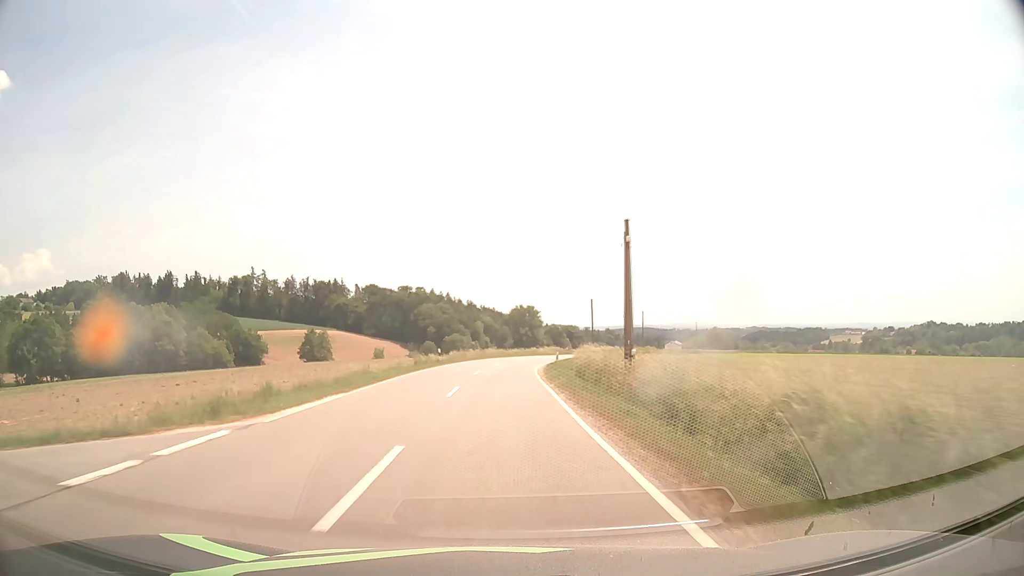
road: tertiary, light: Day
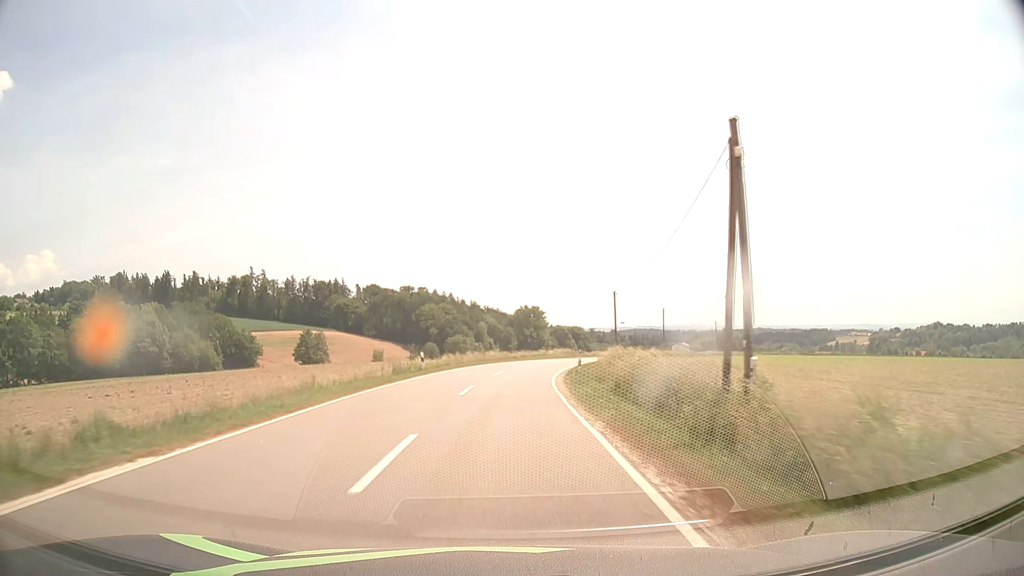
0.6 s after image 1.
(0.0, +10.7) m; 0°
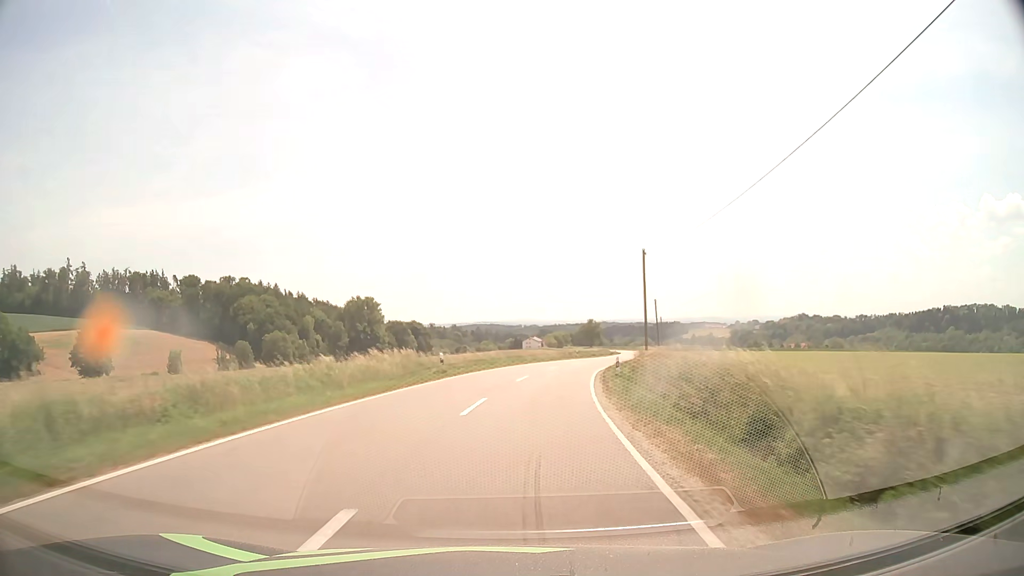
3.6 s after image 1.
(+4.5, +53.2) m; +13°
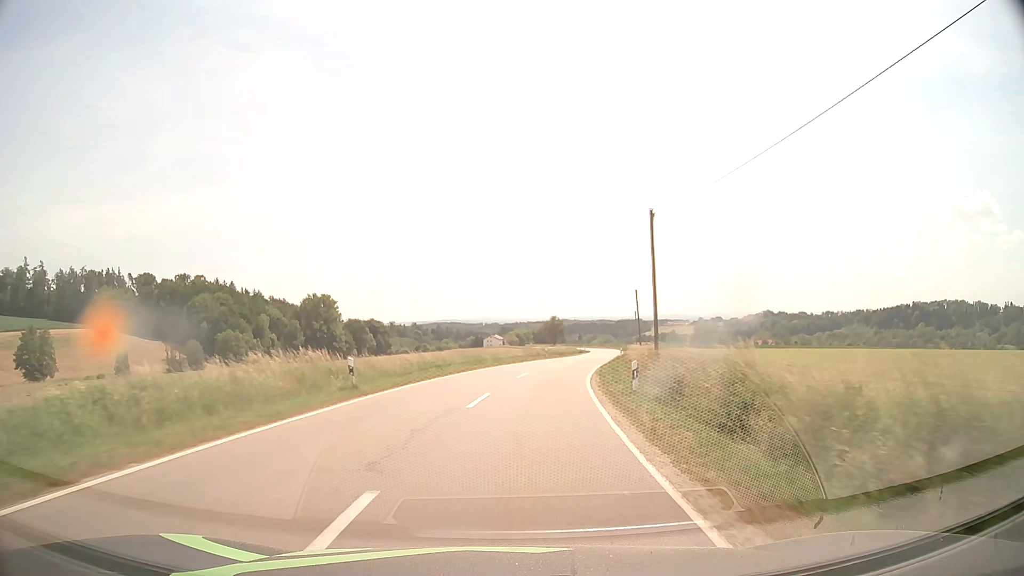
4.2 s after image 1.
(+0.3, +10.7) m; +3°
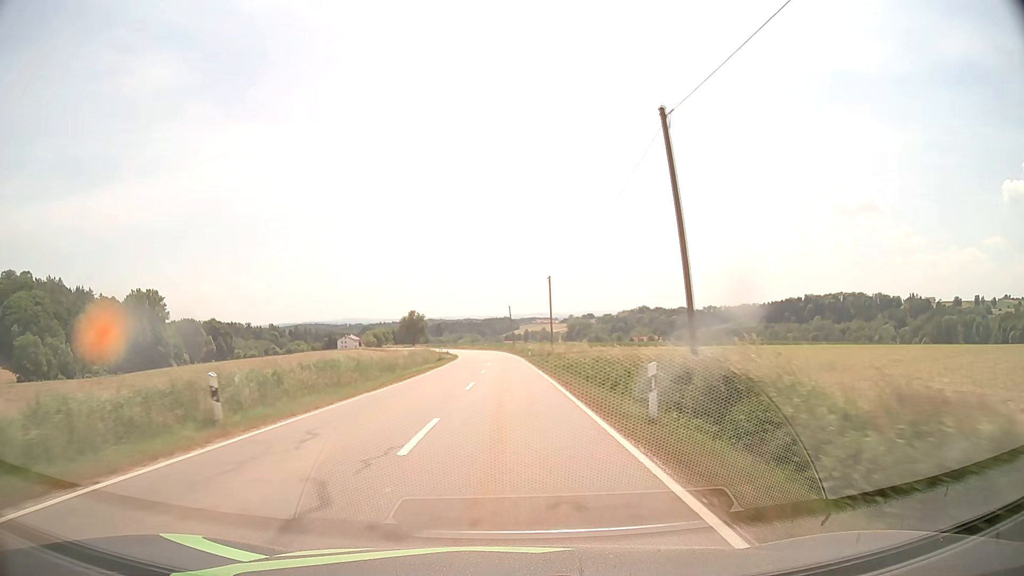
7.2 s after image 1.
(+6.2, +53.6) m; +11°
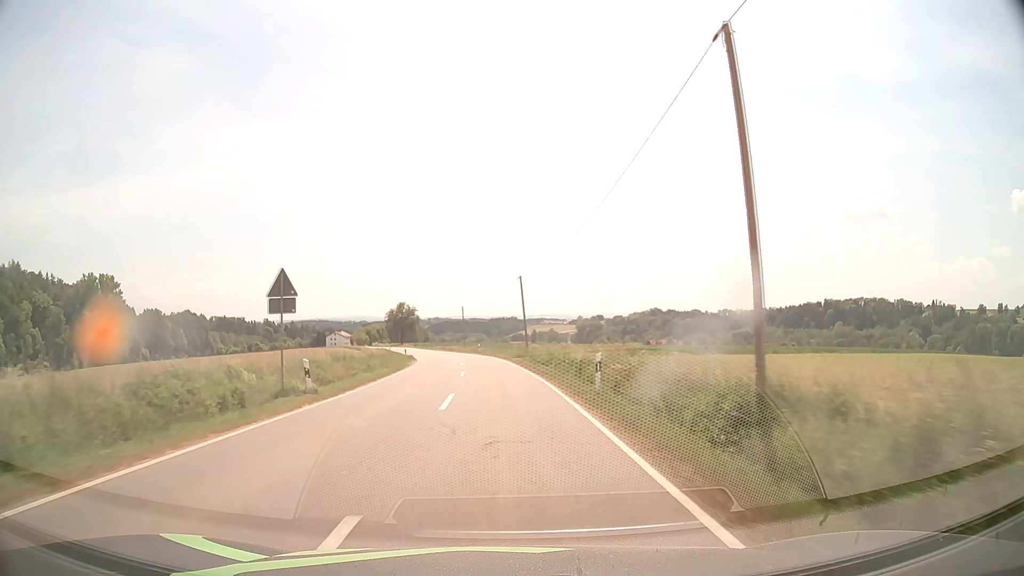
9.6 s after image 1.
(0.0, +43.3) m; 0°
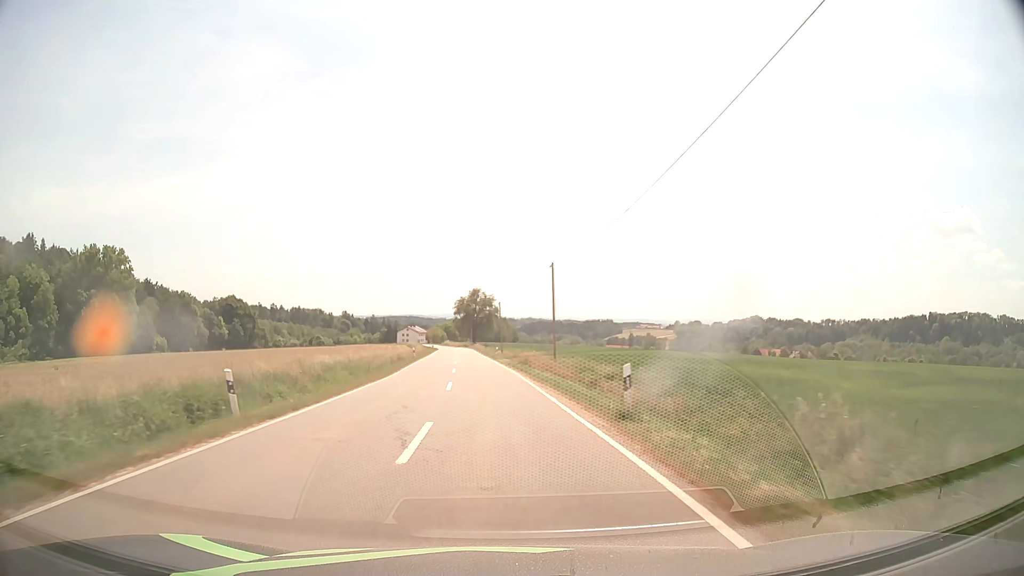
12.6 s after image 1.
(-2.9, +53.6) m; -8°
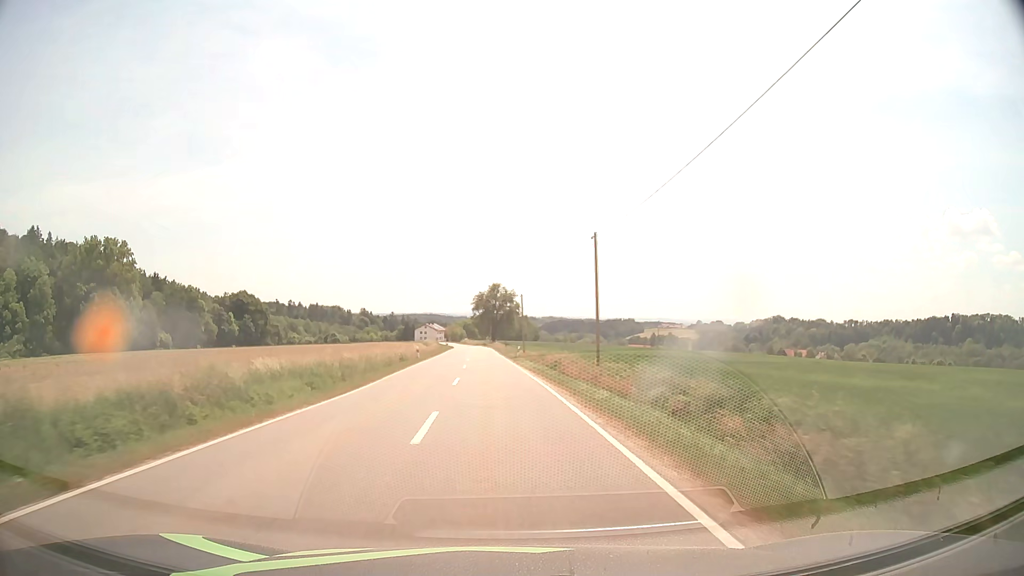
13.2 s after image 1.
(-0.2, +10.8) m; -2°
(0, +10) (0, +20) (-1, +30) (-1, +40) (-2, +50) (-2, +60) (-3, +70) (-3, +80) (-4, +90) (-4, +100) m
